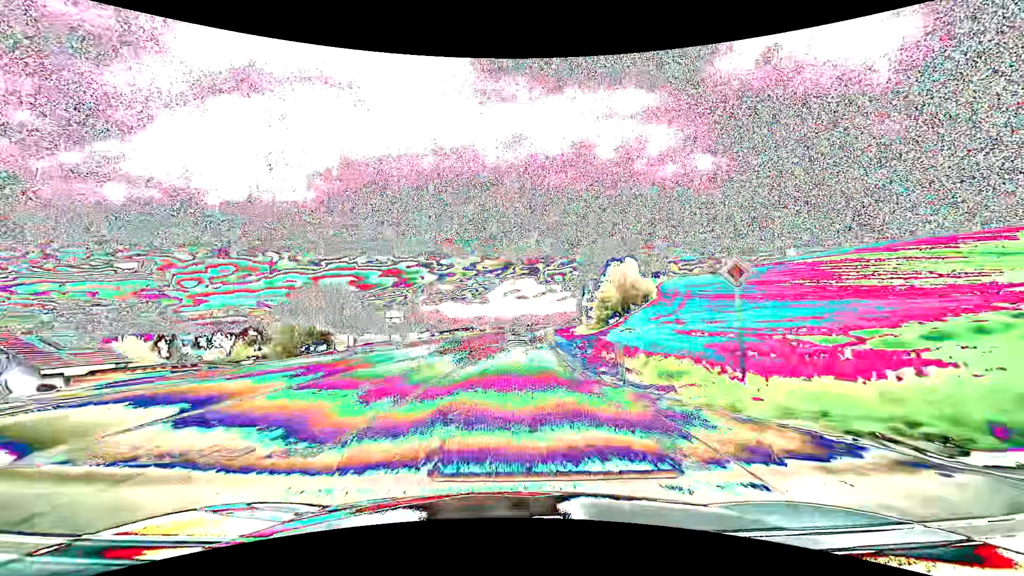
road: primary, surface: asphalt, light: Day
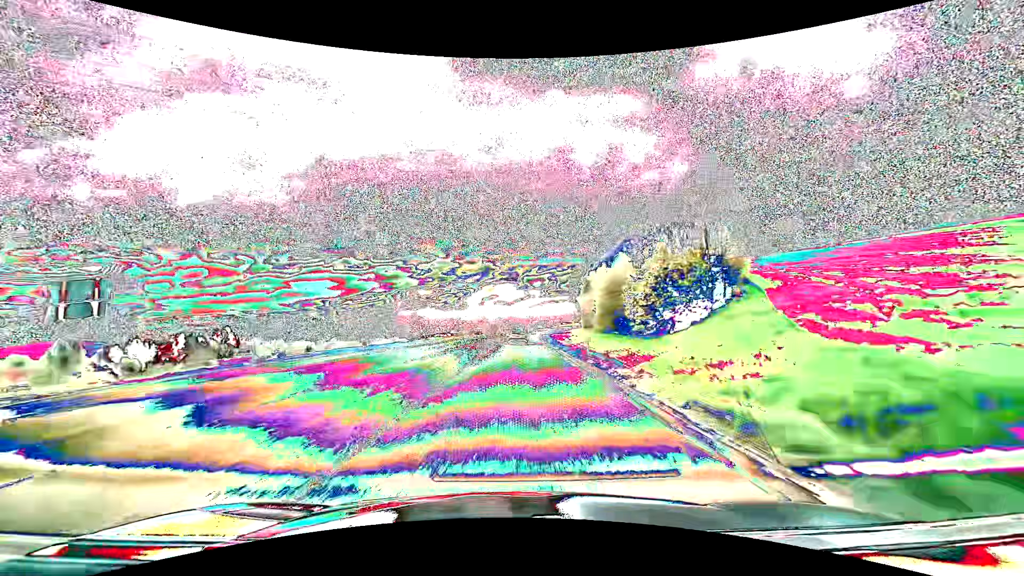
(+0.9, +38.5) m; +3°
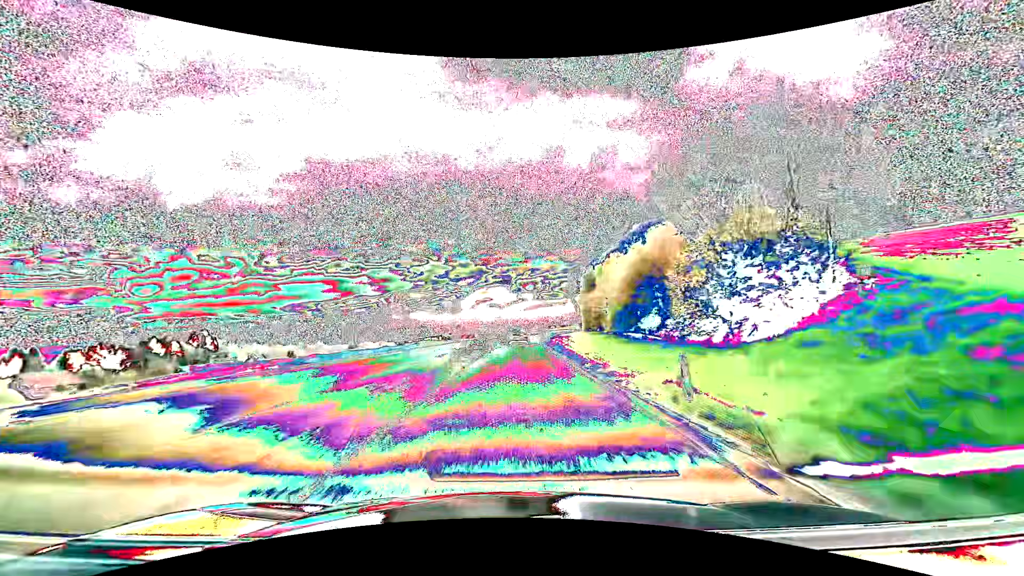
(+0.1, +13.0) m; +1°
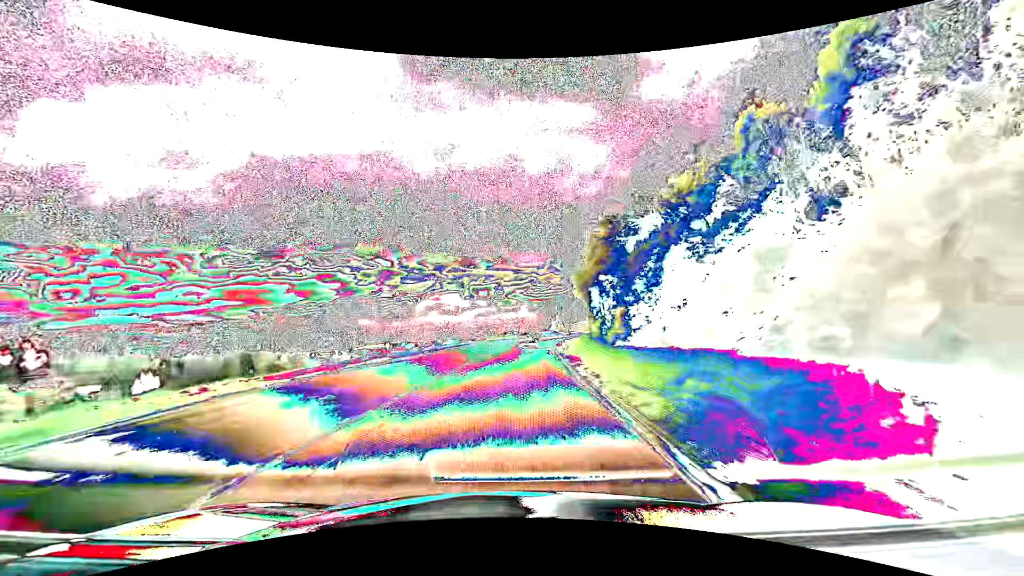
(+2.5, +65.9) m; +5°
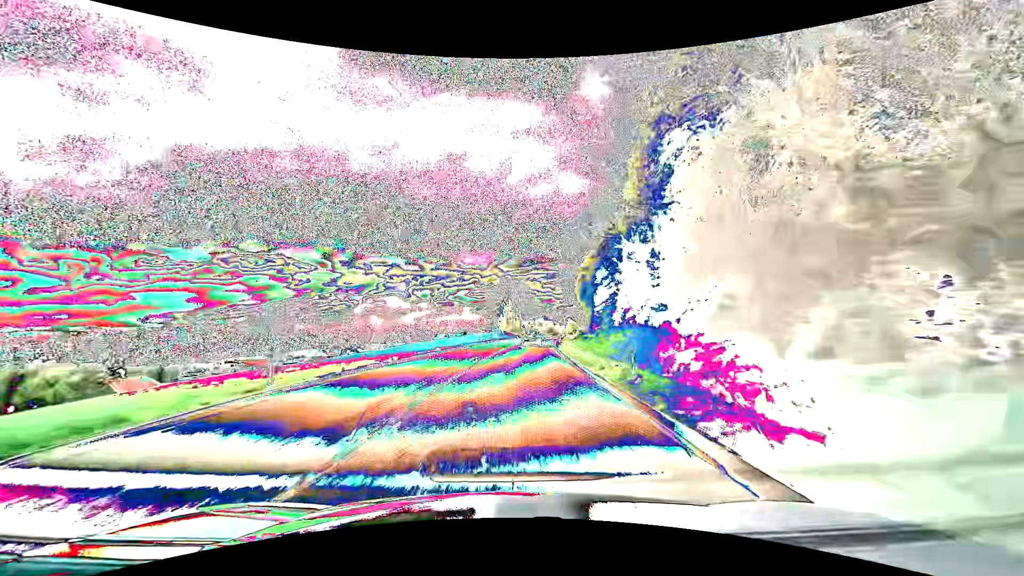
(+4.1, +68.6) m; +6°
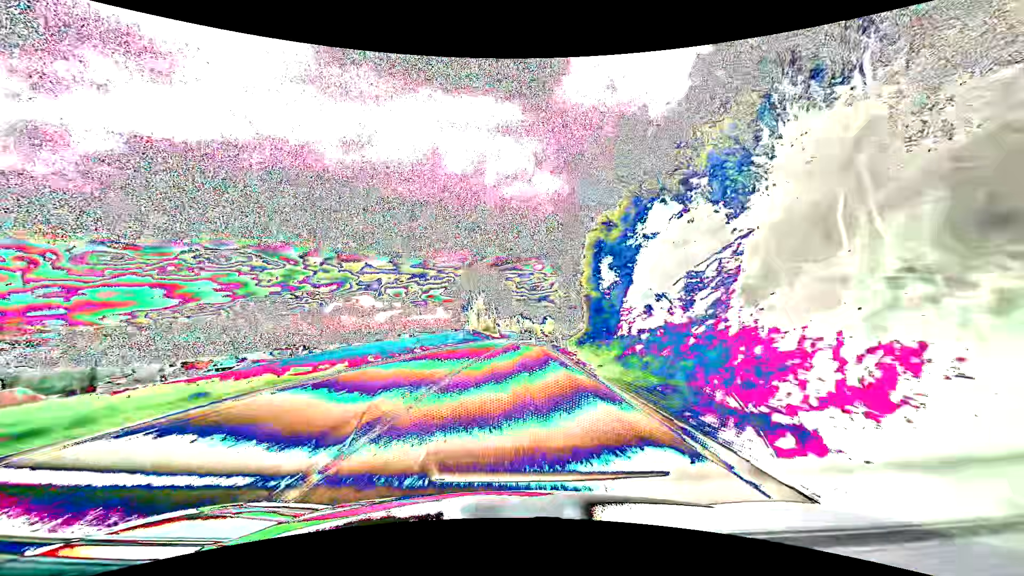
(+0.8, +27.9) m; +3°
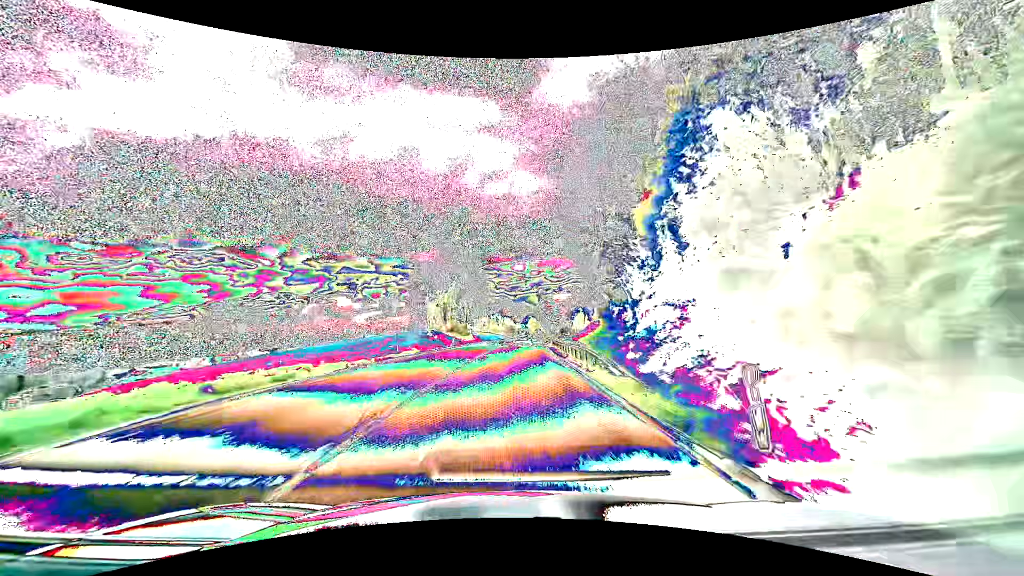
(+0.6, +27.3) m; +2°
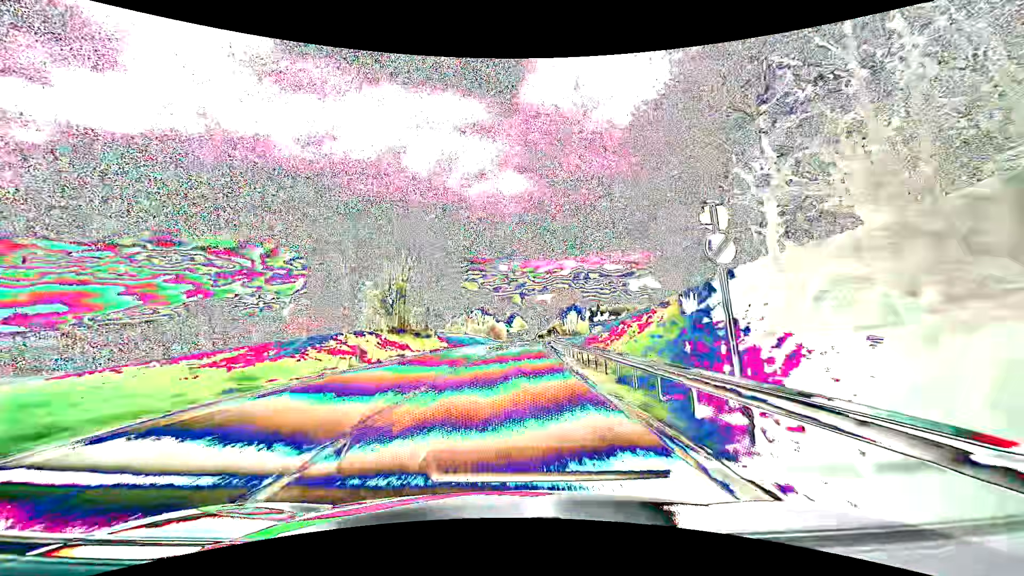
(+0.4, +27.4) m; +2°
(0, +10) (0, +20) (+1, +30) (+1, +40) (+1, +50) (+2, +60) (+3, +70) (+3, +80) (+4, +90) (+5, +100) m
